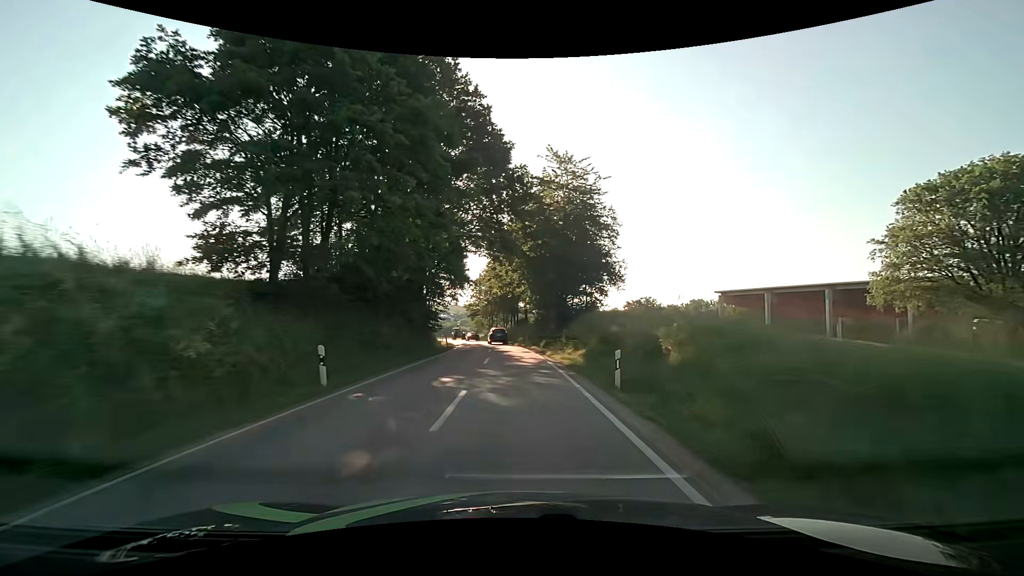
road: secondary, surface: asphalt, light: Day
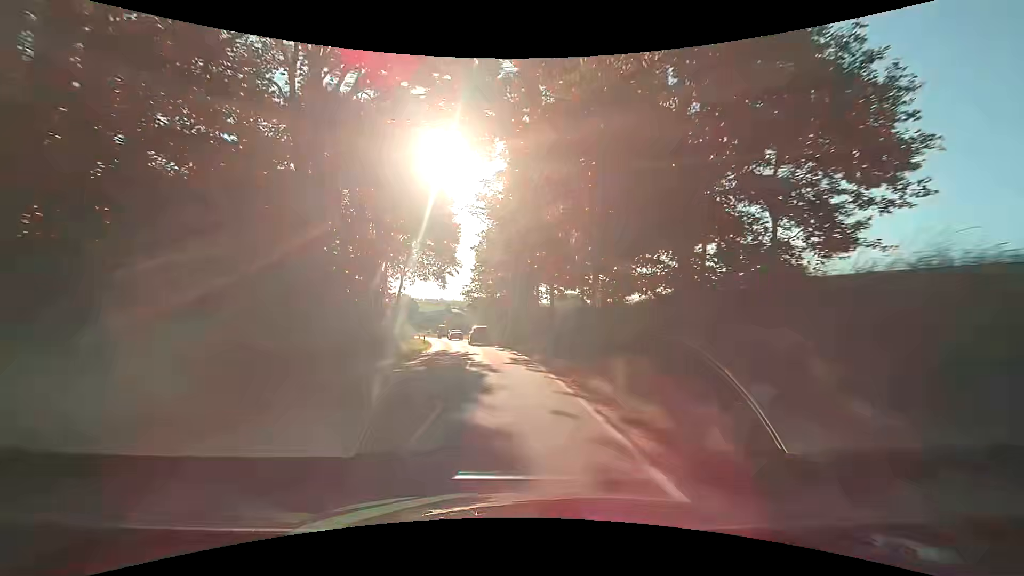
(-0.2, +26.2) m; -2°
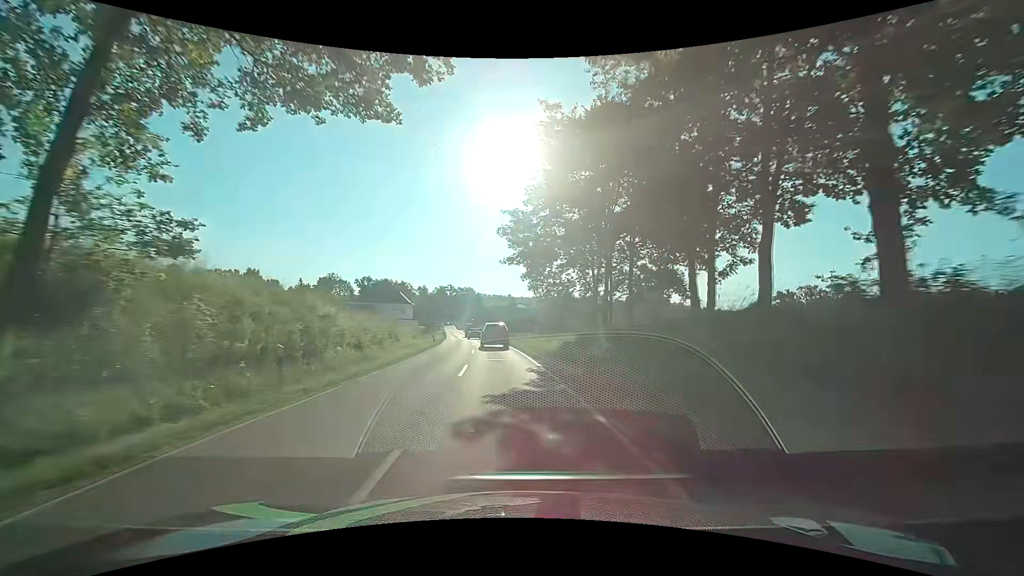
(-2.8, +40.8) m; -8°
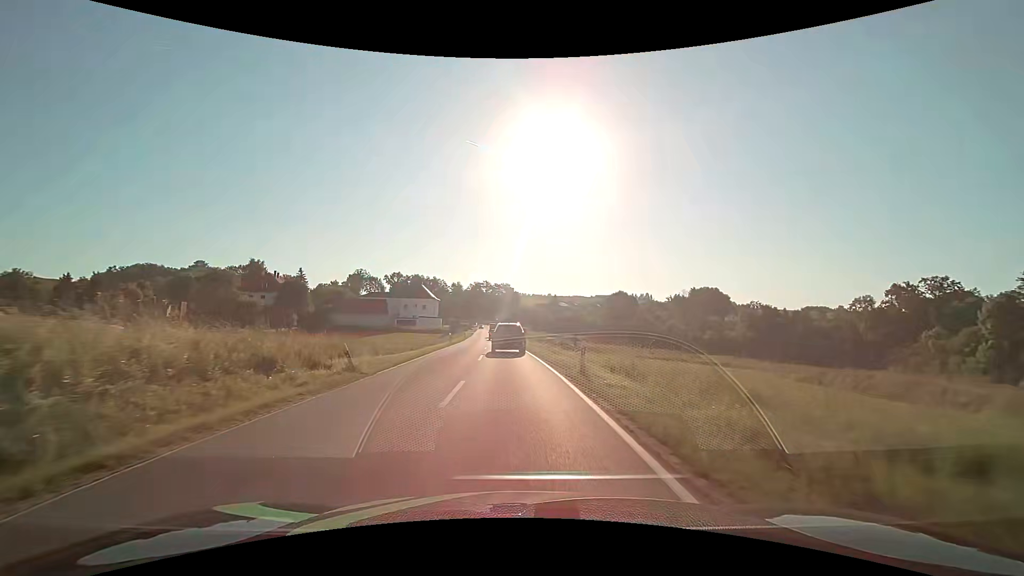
(-1.2, +30.0) m; -4°
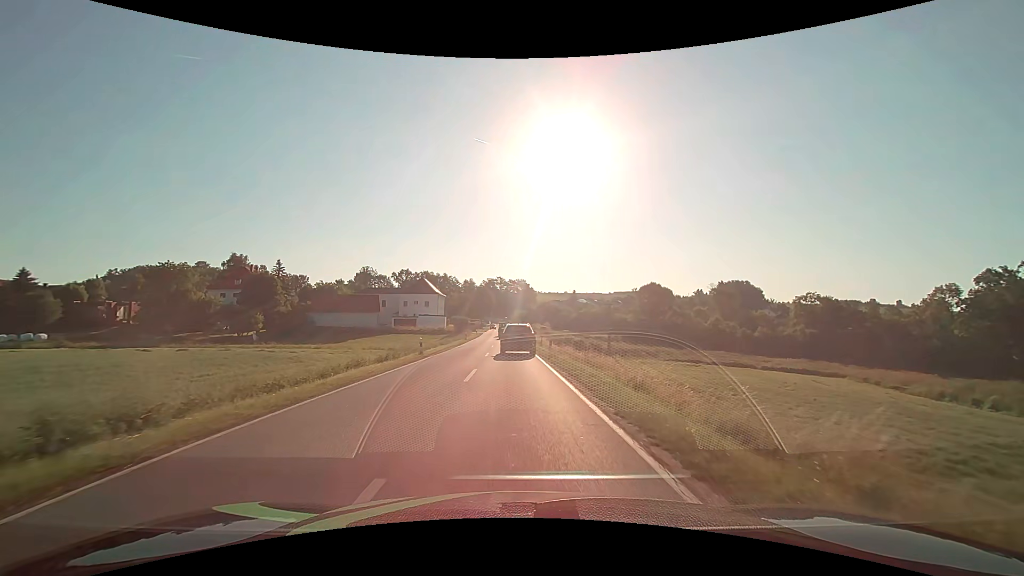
(-0.3, +20.6) m; -2°
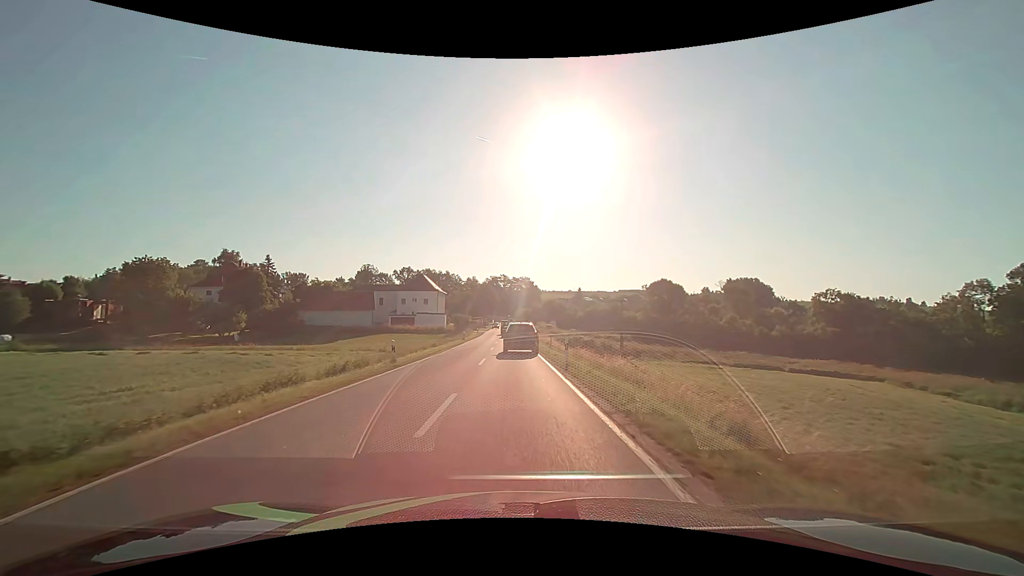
(0.0, +6.6) m; -1°
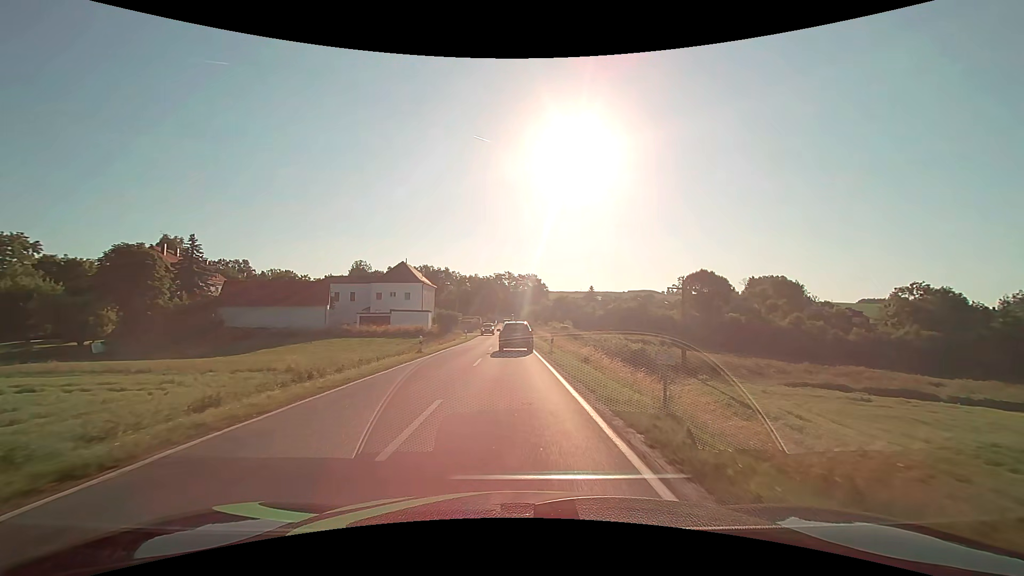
(-0.1, +25.8) m; -1°
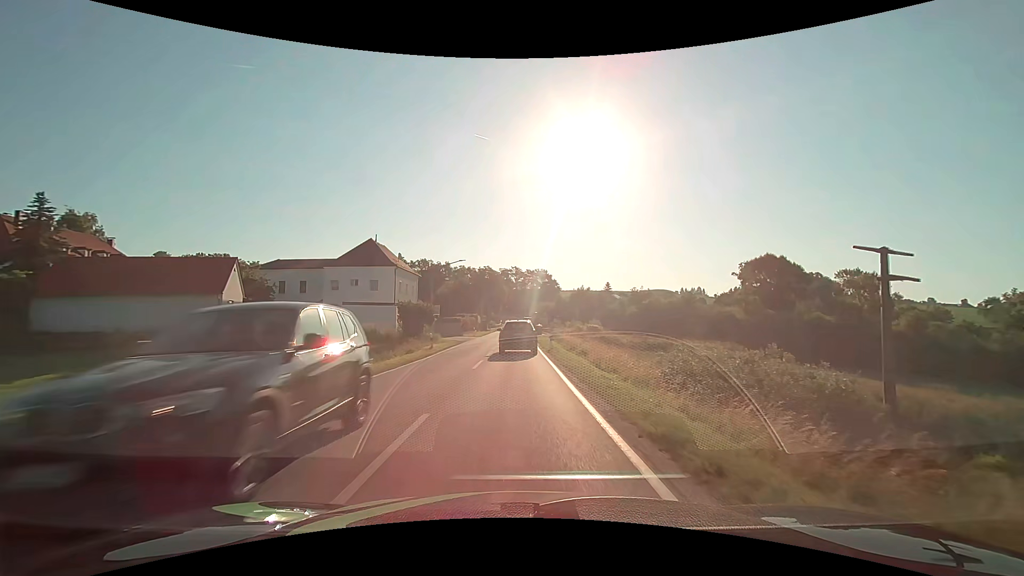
(-0.2, +26.3) m; -1°
(0, +10) (0, +20) (0, +30) (0, +40) (0, +50) (0, +60) (-1, +70) (-1, +80) (-1, +90) (-1, +100) m
